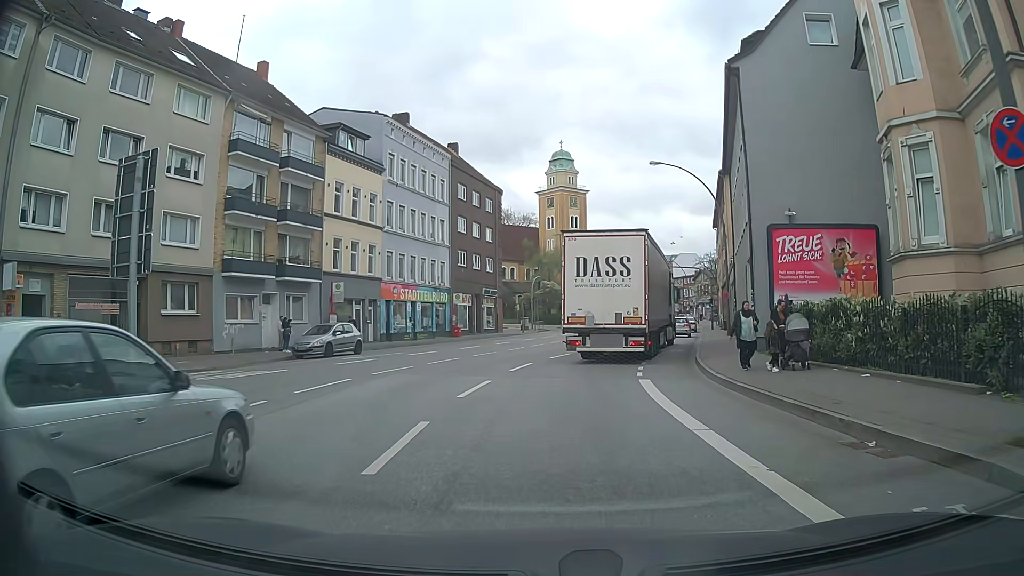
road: secondary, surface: asphalt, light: Day
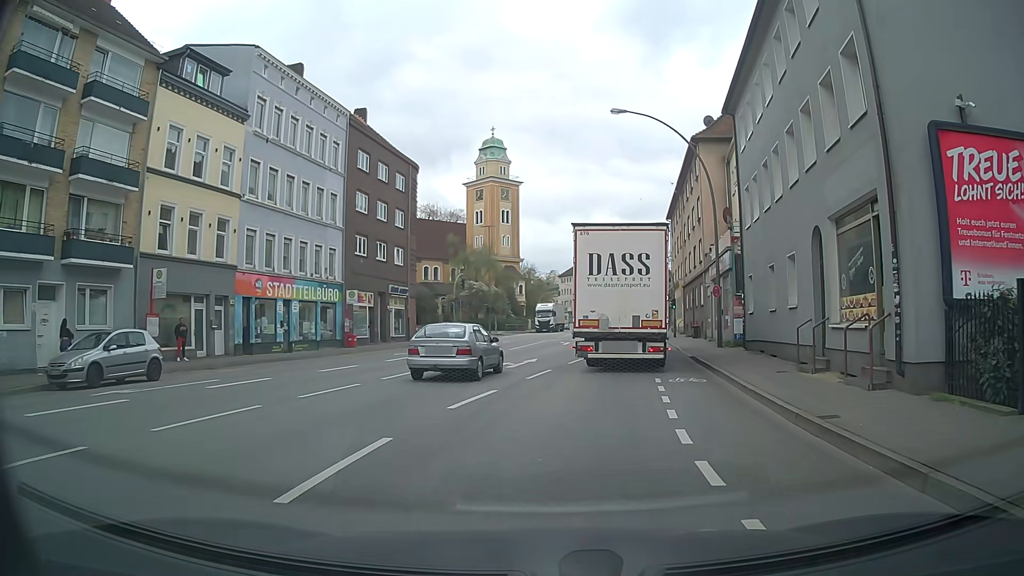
(+0.4, +13.1) m; +5°
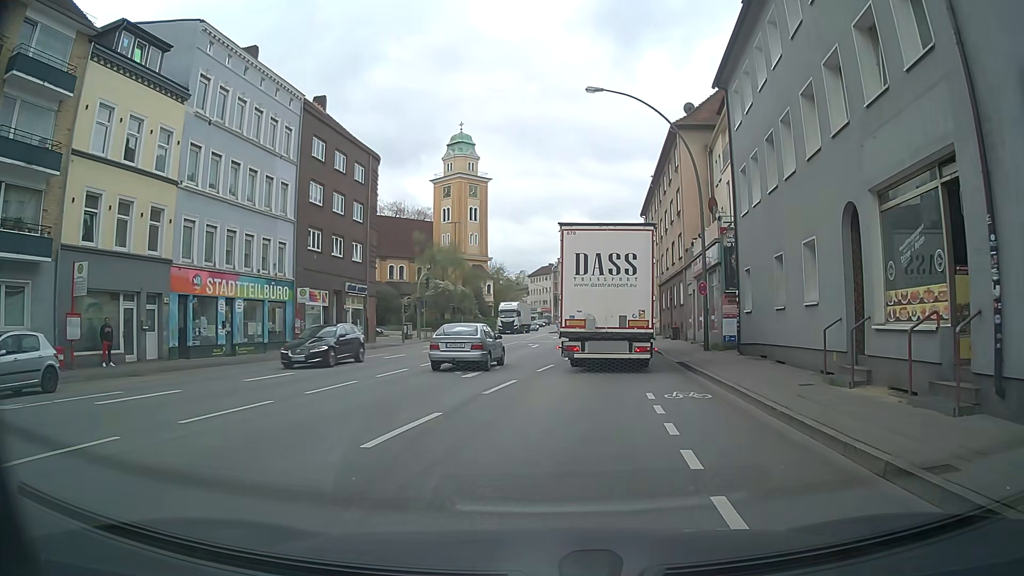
(+0.1, +3.4) m; +3°
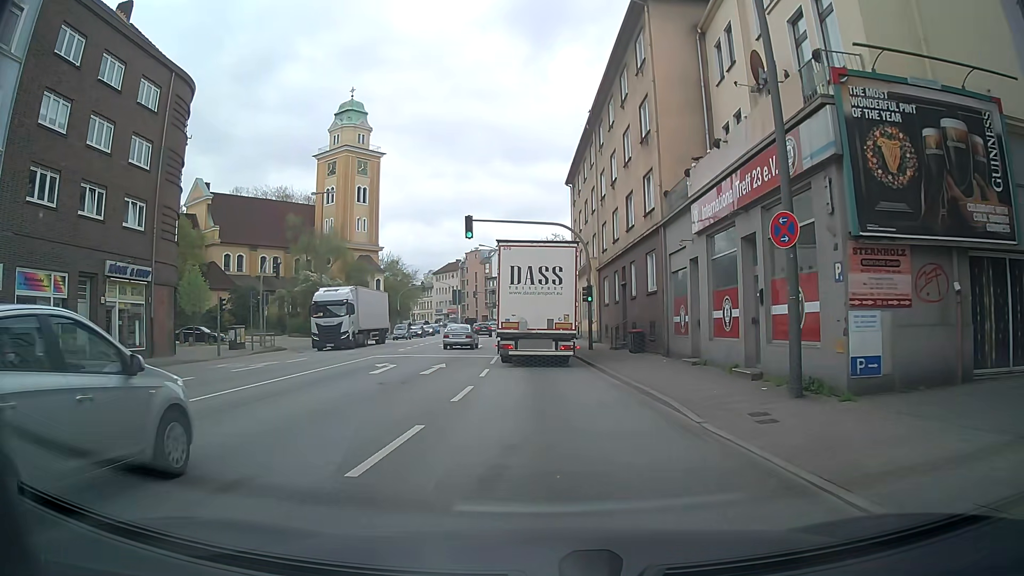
(+1.6, +19.2) m; +7°
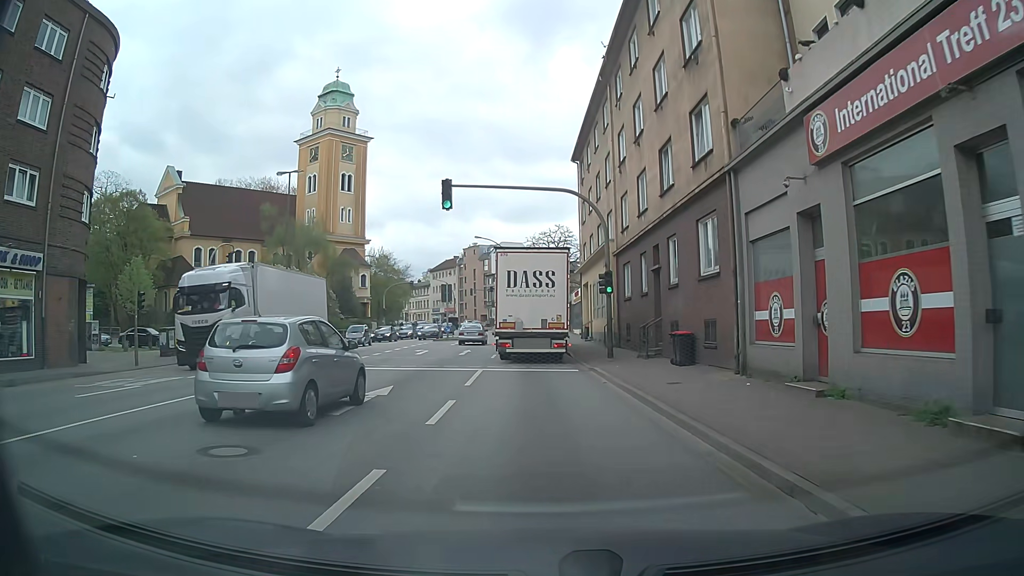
(0.0, +8.7) m; -1°
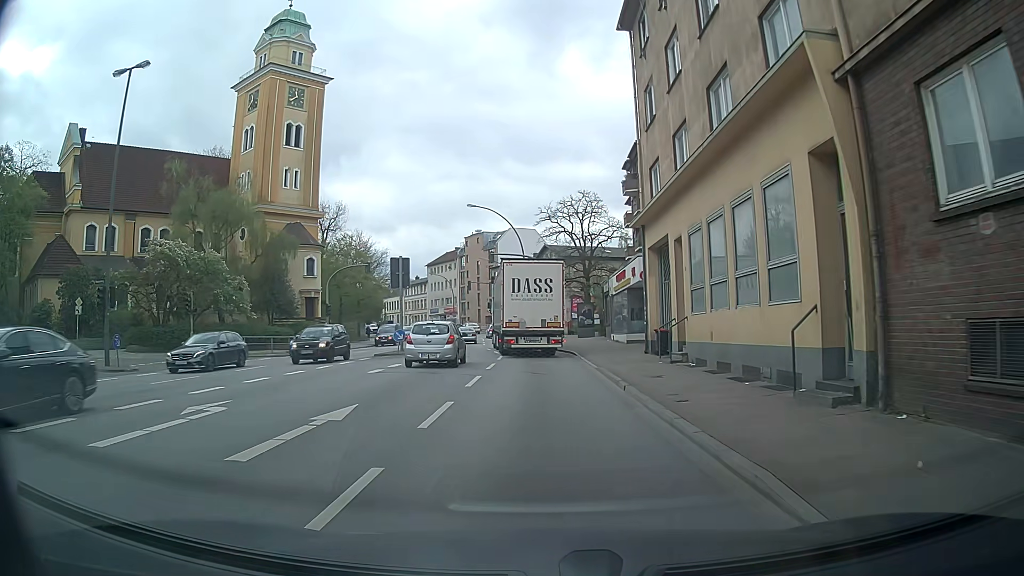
(-0.1, +24.4) m; -1°
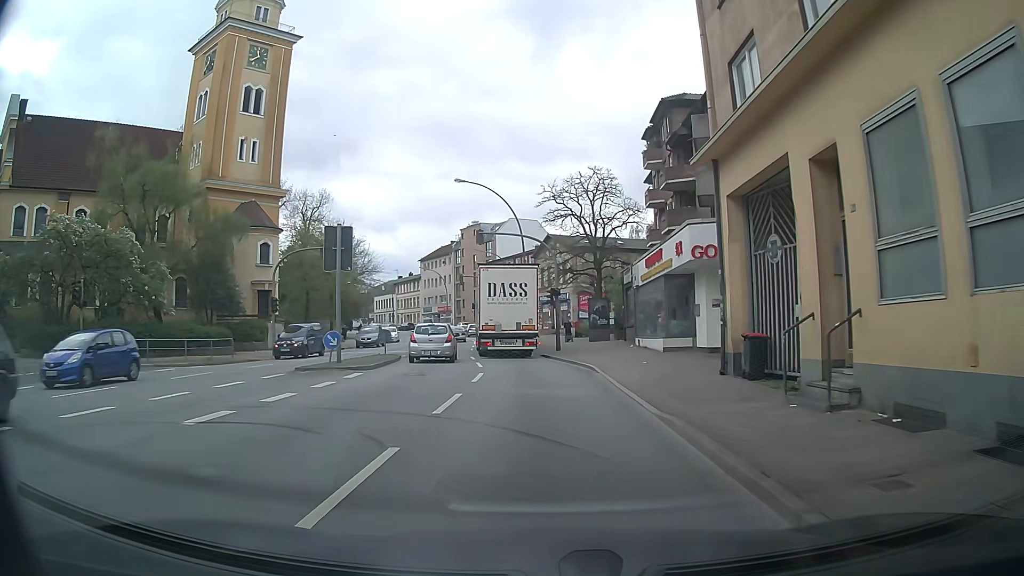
(+0.1, +10.7) m; 0°
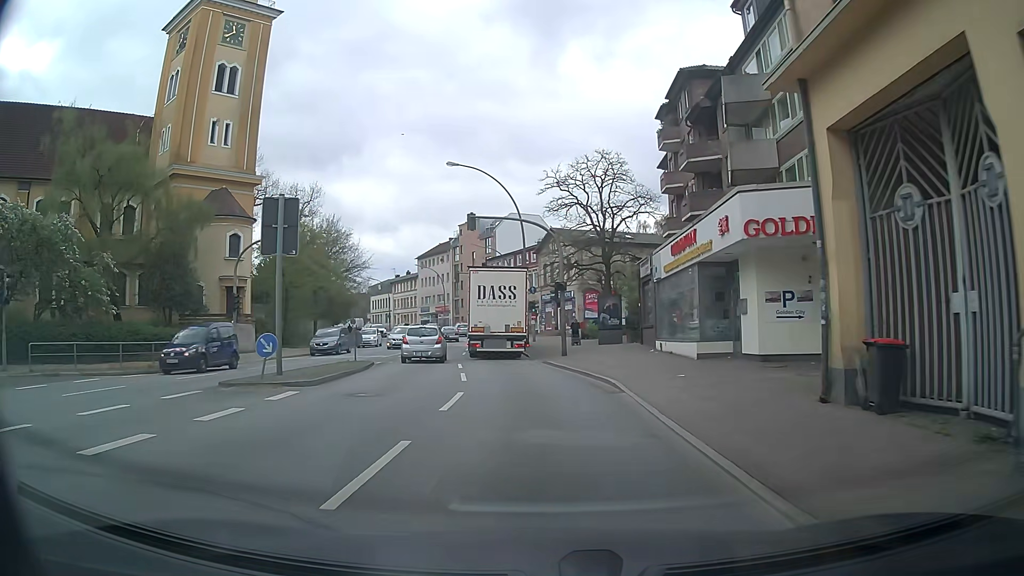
(0.0, +5.5) m; 0°
(0, +10) (-1, +20) (-2, +30) (-3, +40) (-4, +50) (-5, +60) (-7, +70) (-10, +79) (-13, +89) (-17, +98) m
